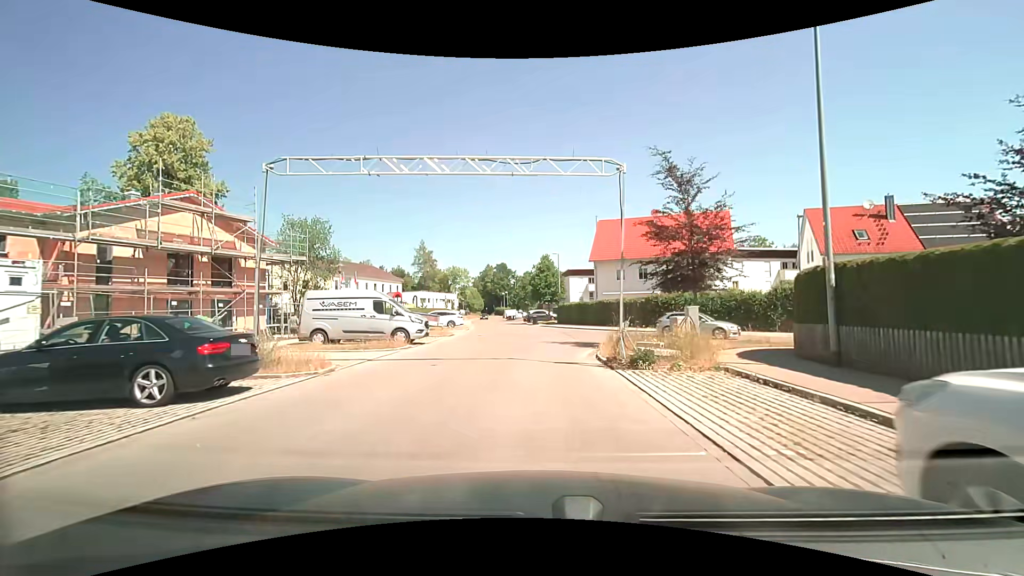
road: residential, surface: asphalt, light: Day
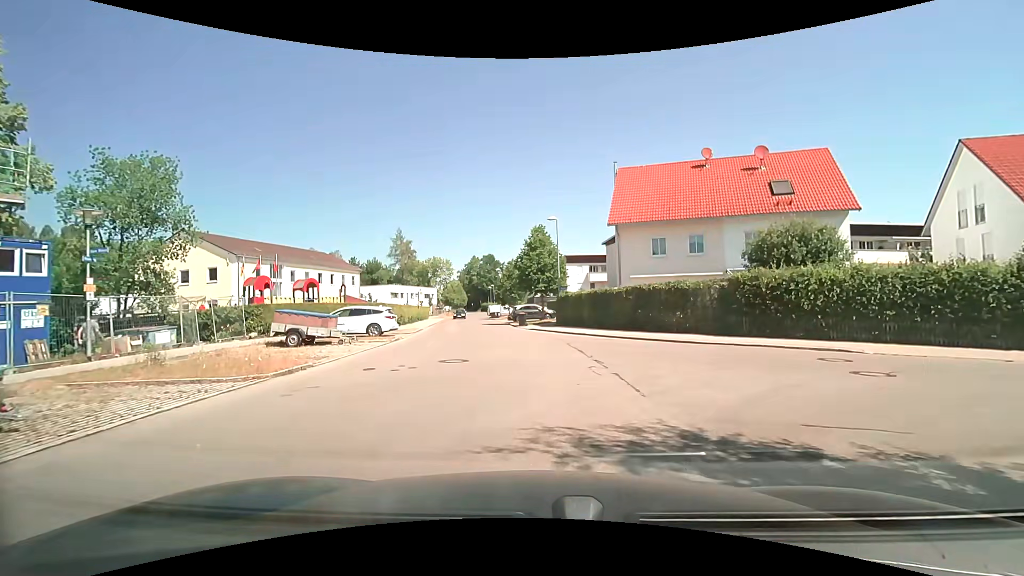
(+0.3, +17.6) m; +2°
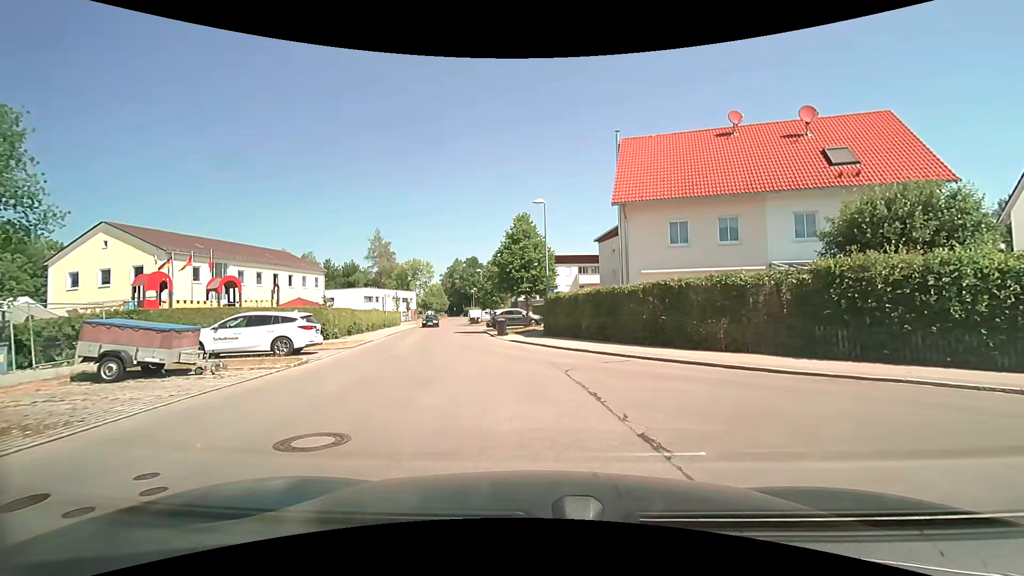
(+0.1, +7.2) m; +2°
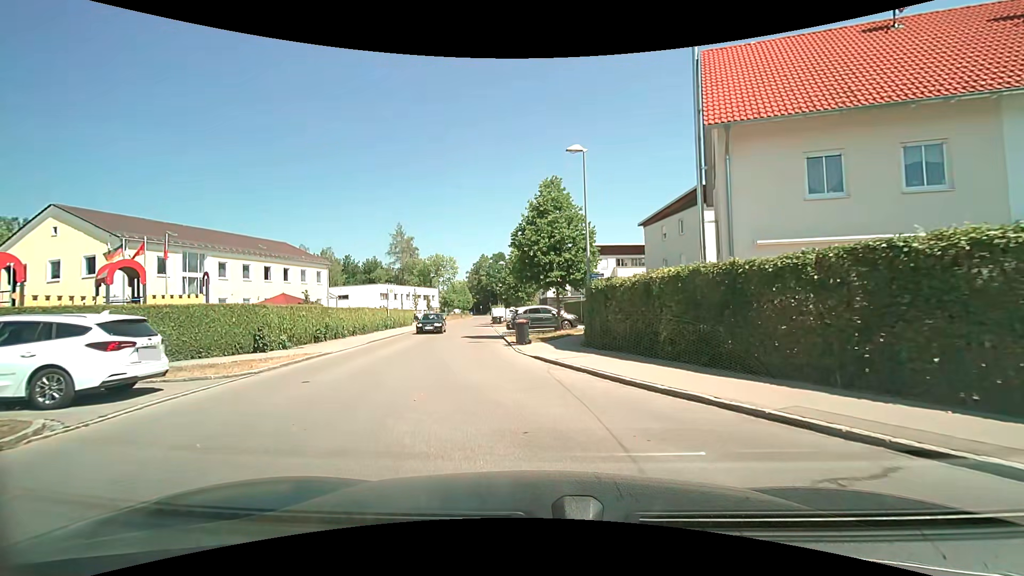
(-0.2, +9.2) m; -3°
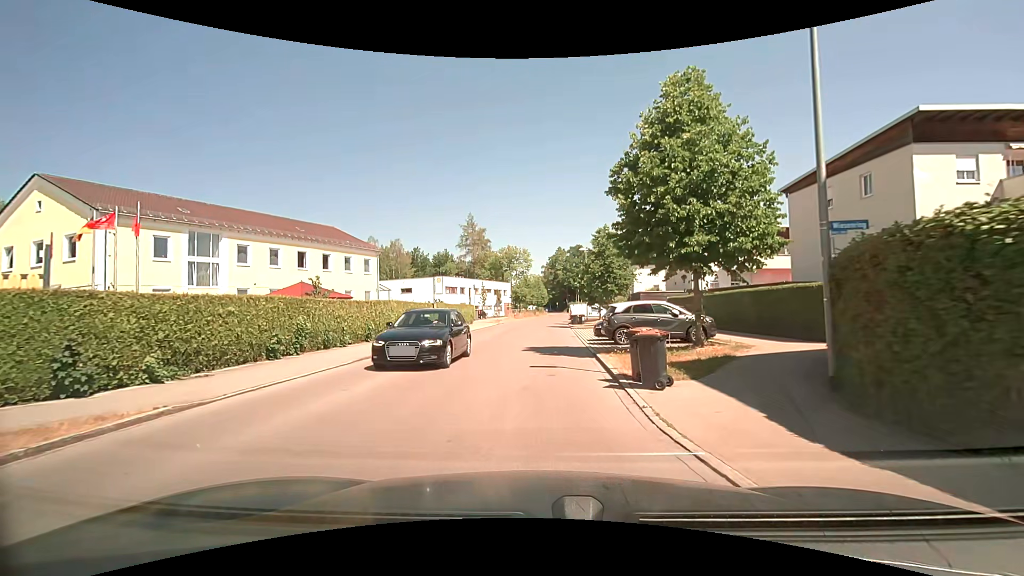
(-0.9, +11.1) m; -8°
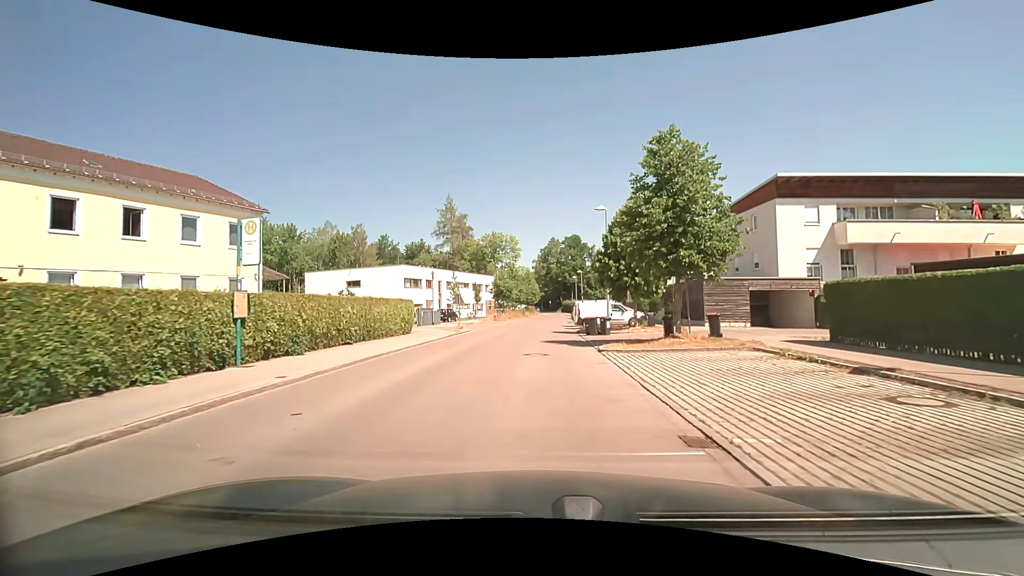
(-0.1, +20.9) m; 0°
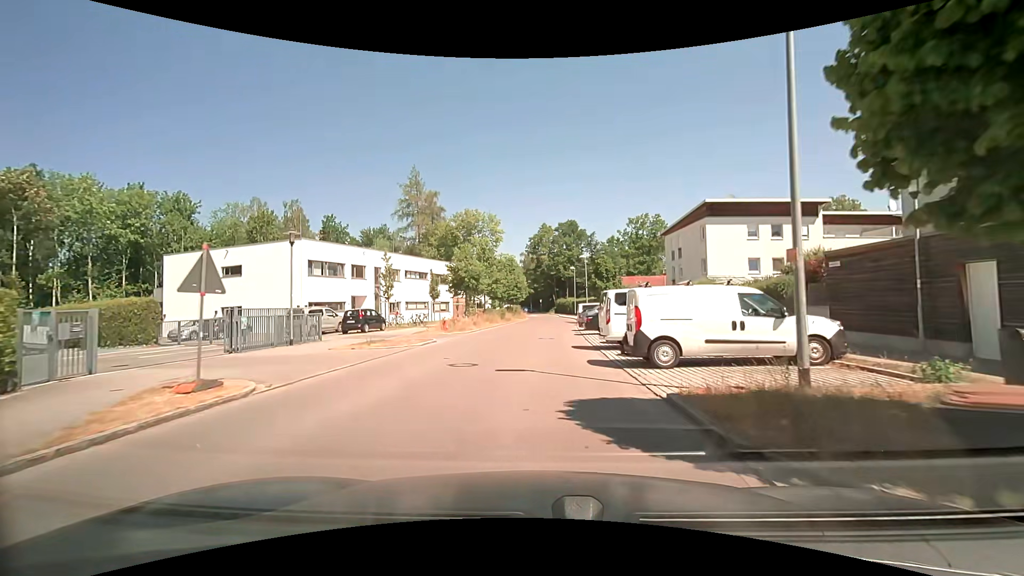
(+0.3, +23.7) m; +1°
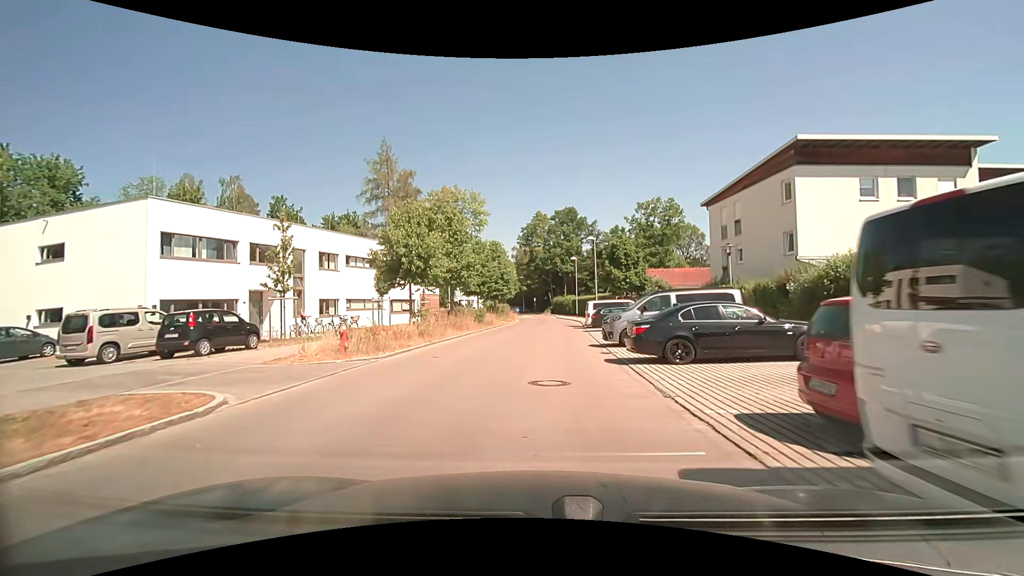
(0.0, +14.8) m; +1°
(0, +10) (0, +20) (+1, +30) (+2, +40) (+2, +50) (+2, +60) (+2, +70) (+1, +80) (-1, +90) (-4, +99) m
